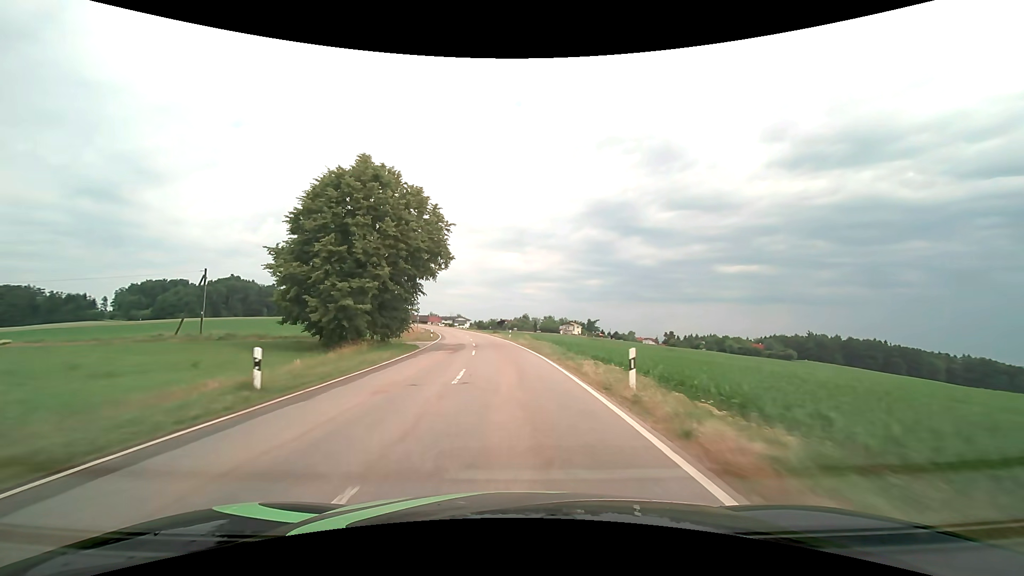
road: tertiary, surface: asphalt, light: Day
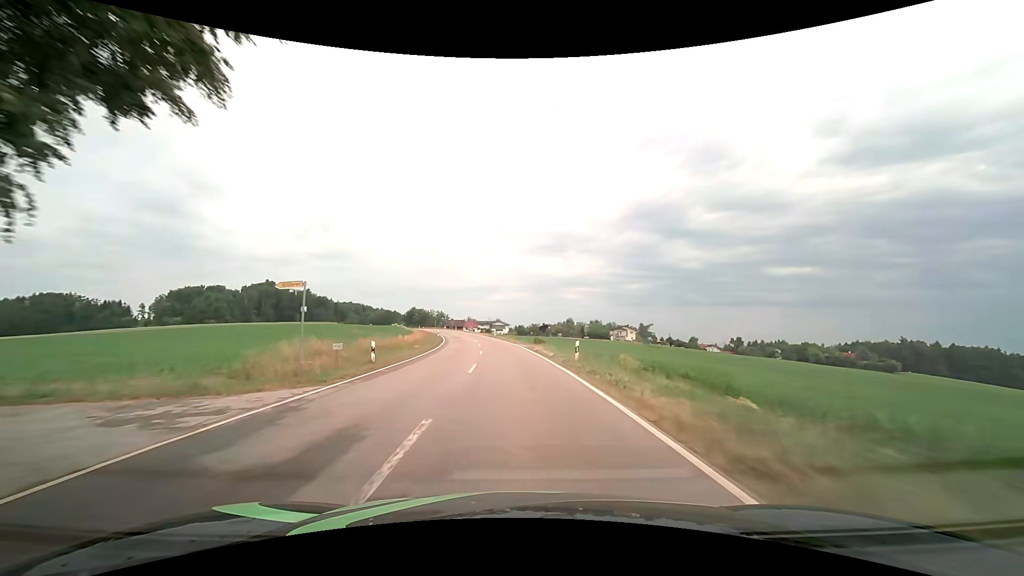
(-1.3, +31.3) m; -5°
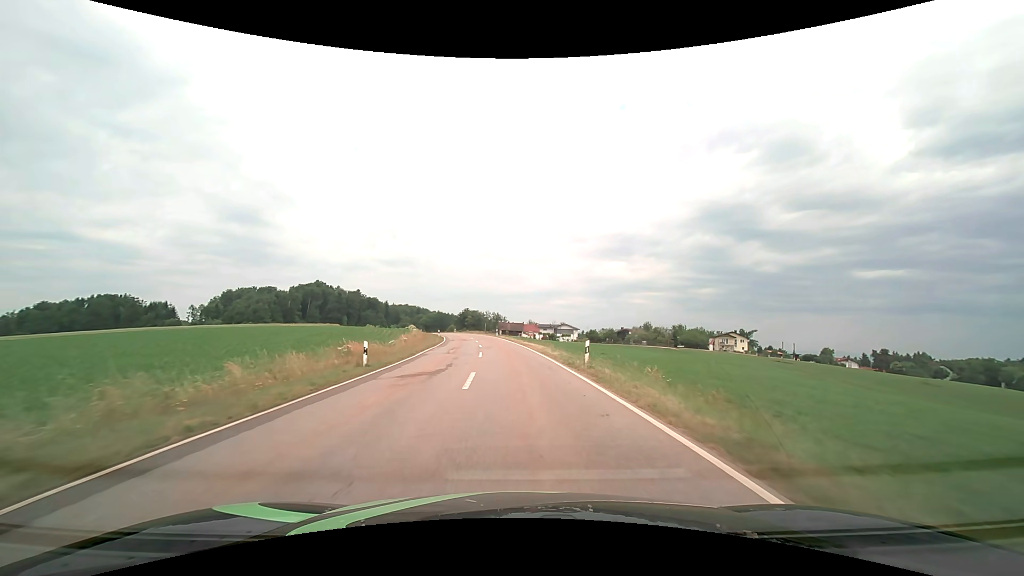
(-3.2, +51.3) m; -7°
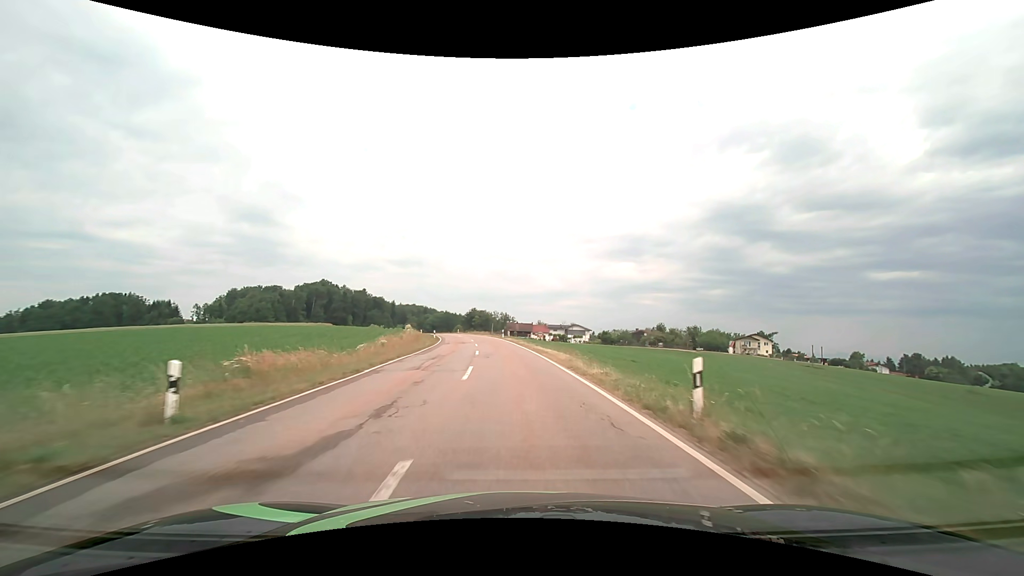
(-0.1, +10.2) m; -1°
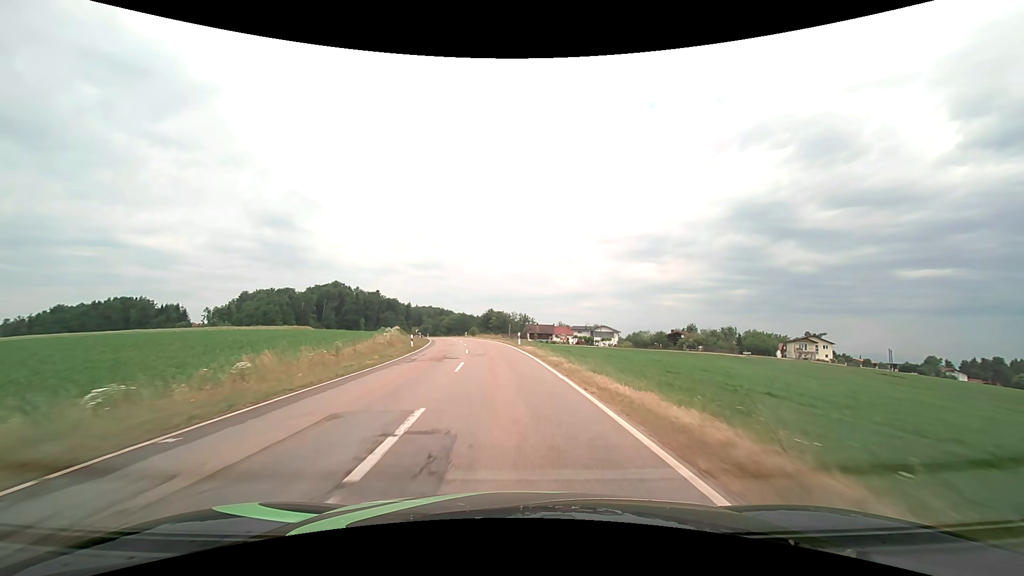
(-0.3, +20.1) m; -2°
(0, +10) (-1, +20) (-1, +30) (-2, +40) (-4, +50) (-5, +60) (-7, +69) (-10, +79) (-12, +89) (-14, +99) m
